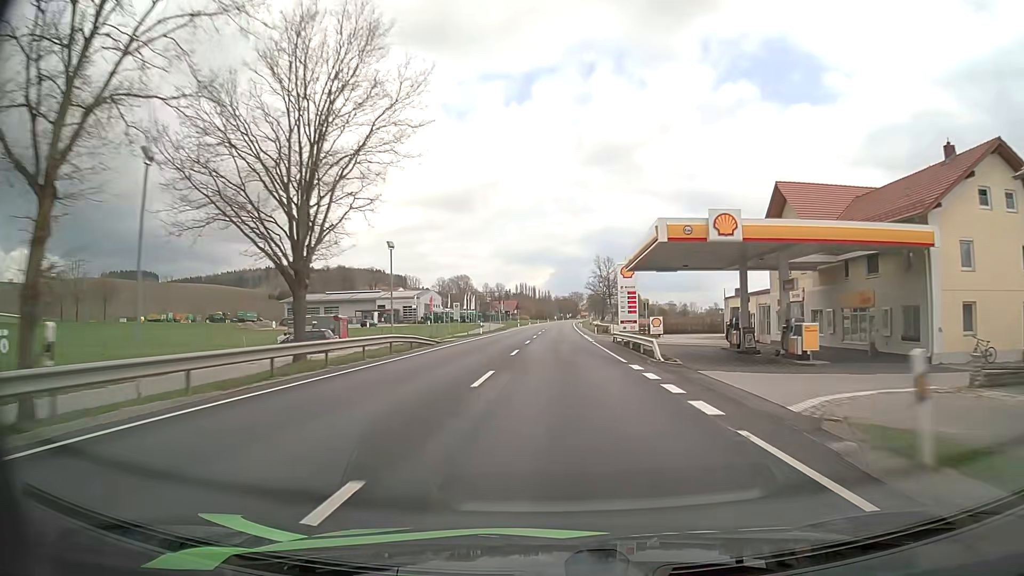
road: primary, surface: asphalt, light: Day
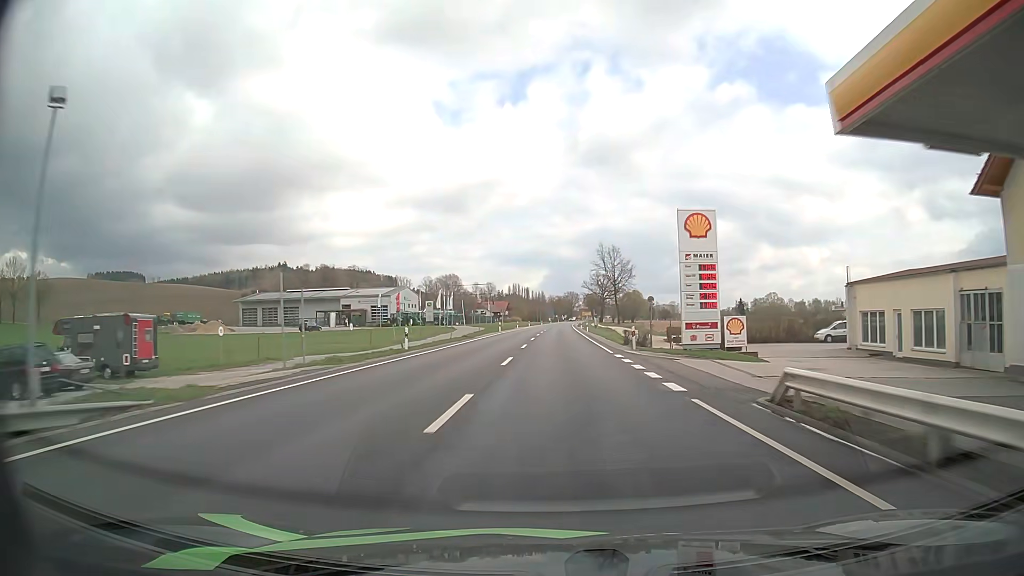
(0.0, +29.8) m; 0°
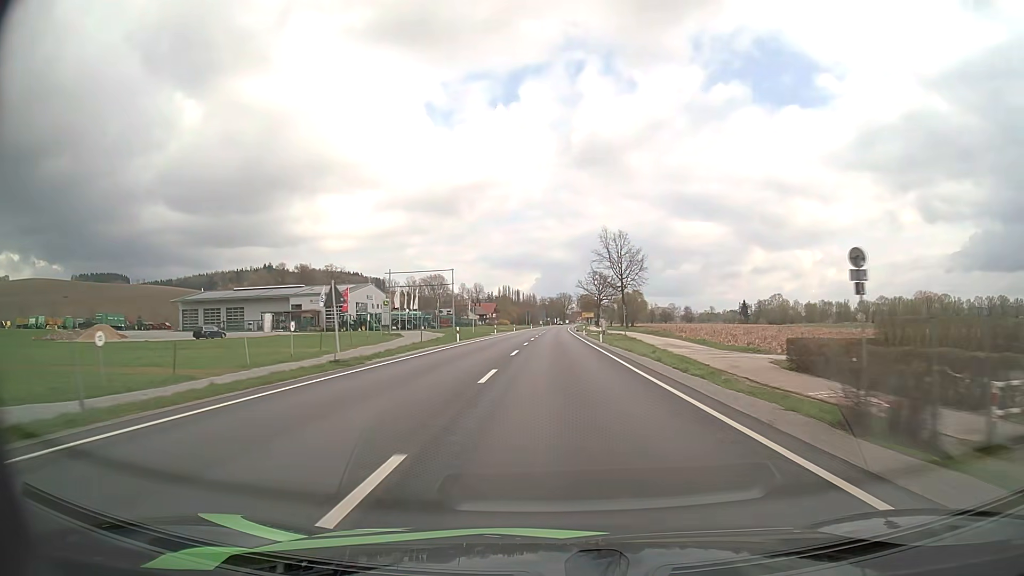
(+0.2, +29.6) m; +1°
(0, +10) (0, +20) (0, +30) (0, +40) (0, +50) (+1, +60) (+1, +70) (+1, +80) (+1, +90) (+1, +100) m
